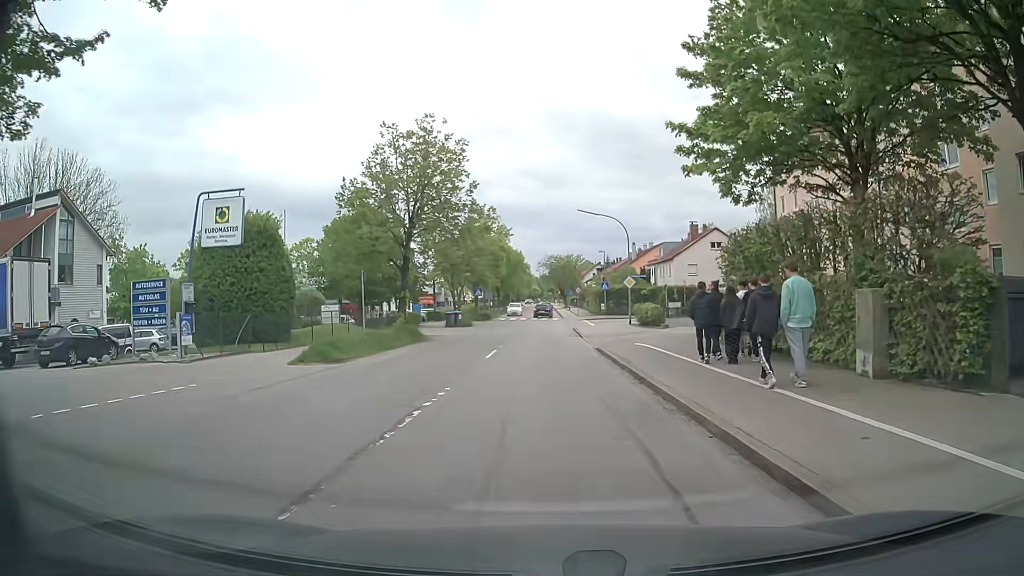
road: tertiary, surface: asphalt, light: Day
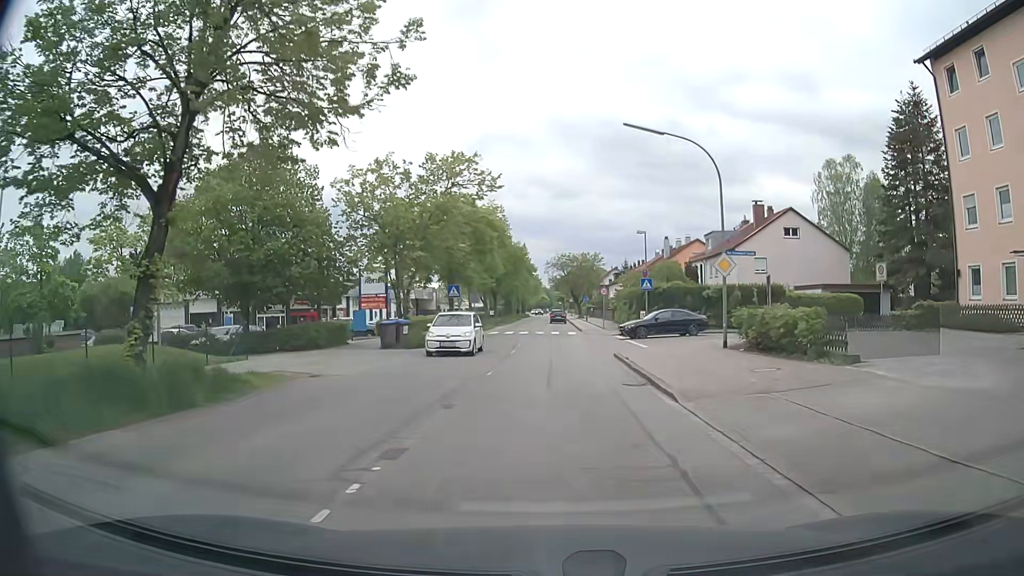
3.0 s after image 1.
(0.0, +21.7) m; 0°
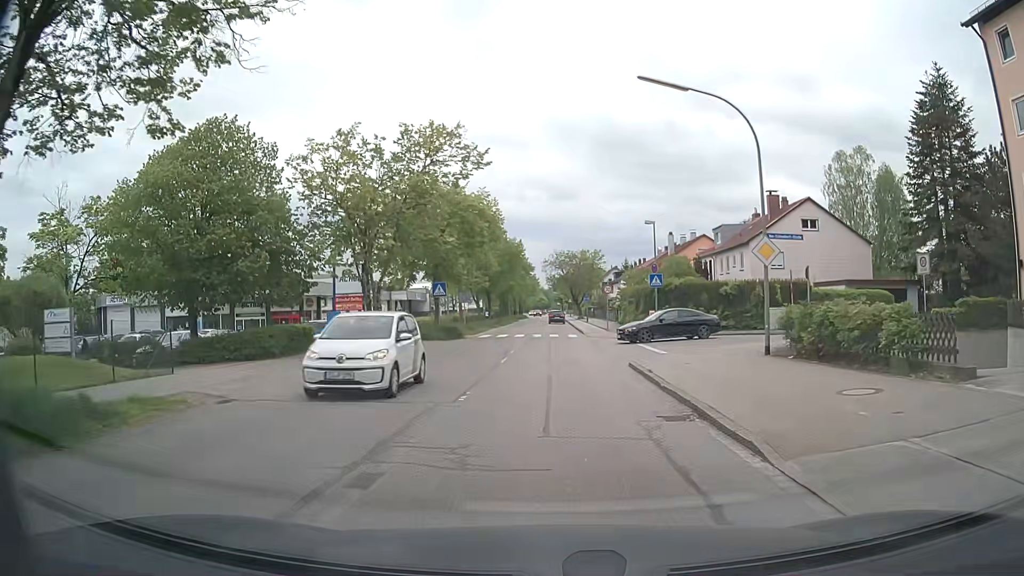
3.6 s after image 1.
(0.0, +4.6) m; 0°
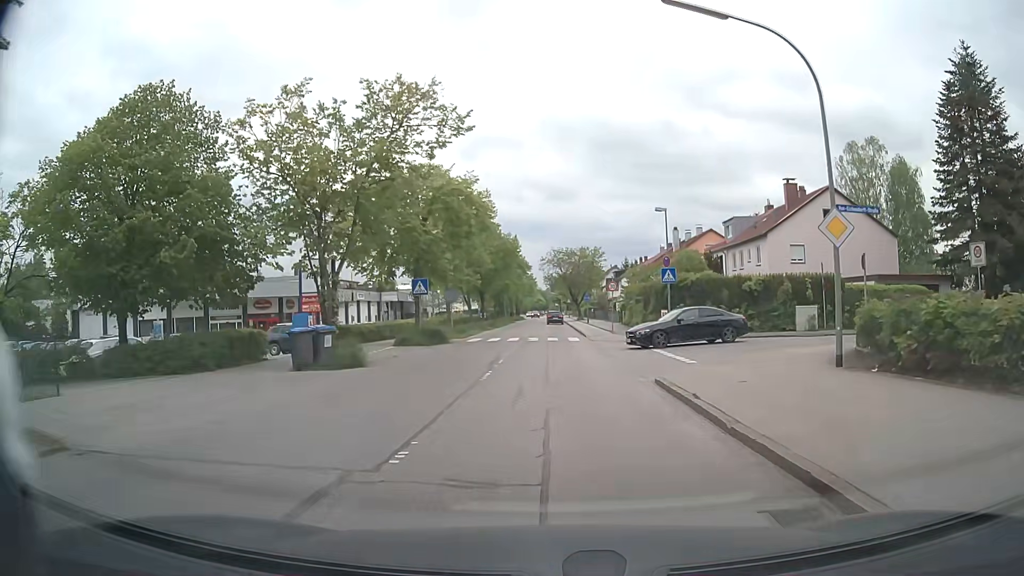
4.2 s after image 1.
(0.0, +4.8) m; +1°
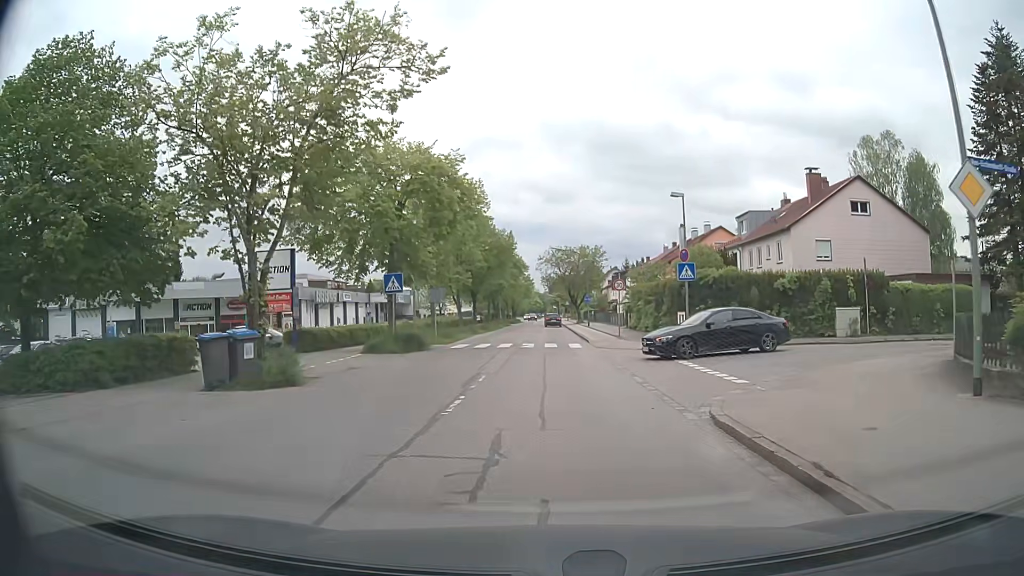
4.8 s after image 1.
(0.0, +4.9) m; 0°
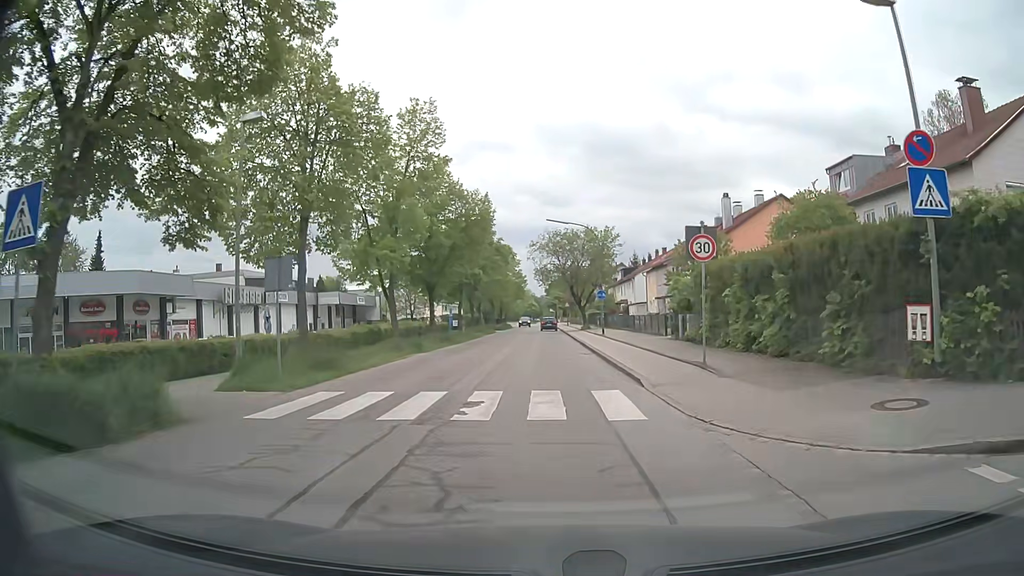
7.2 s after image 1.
(+0.1, +19.5) m; +1°
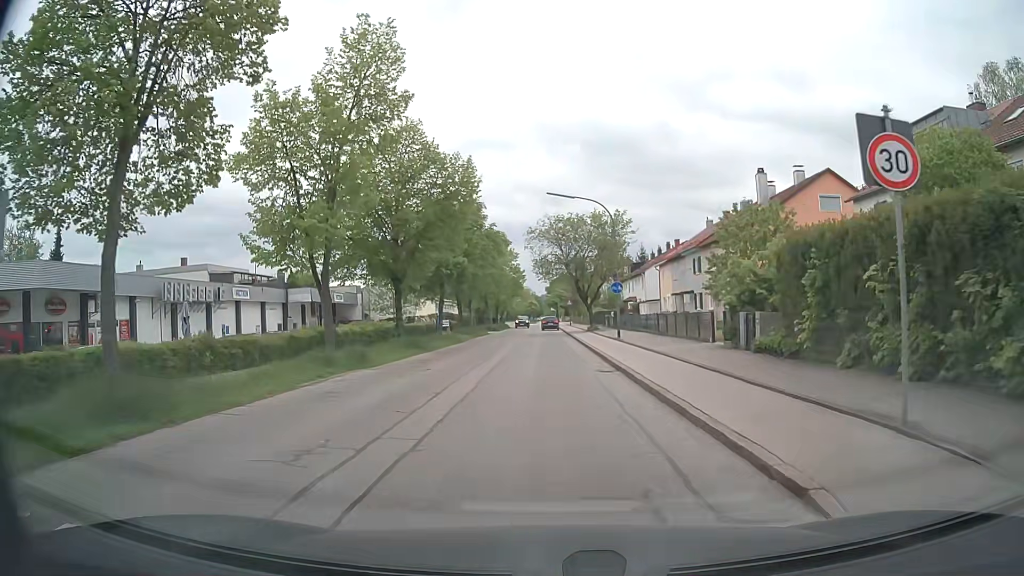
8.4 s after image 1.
(0.0, +8.8) m; 0°
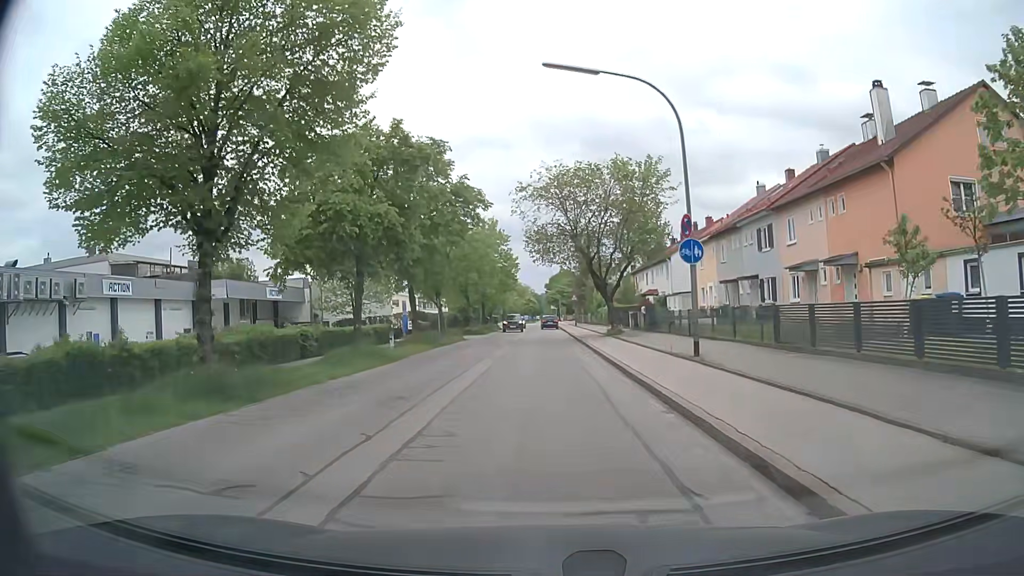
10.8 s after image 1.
(0.0, +17.4) m; 0°
(0, +10) (0, +20) (0, +30) (0, +40) (0, +50) (0, +60) (0, +70) (-1, +80) (-1, +90) (-1, +100) m
